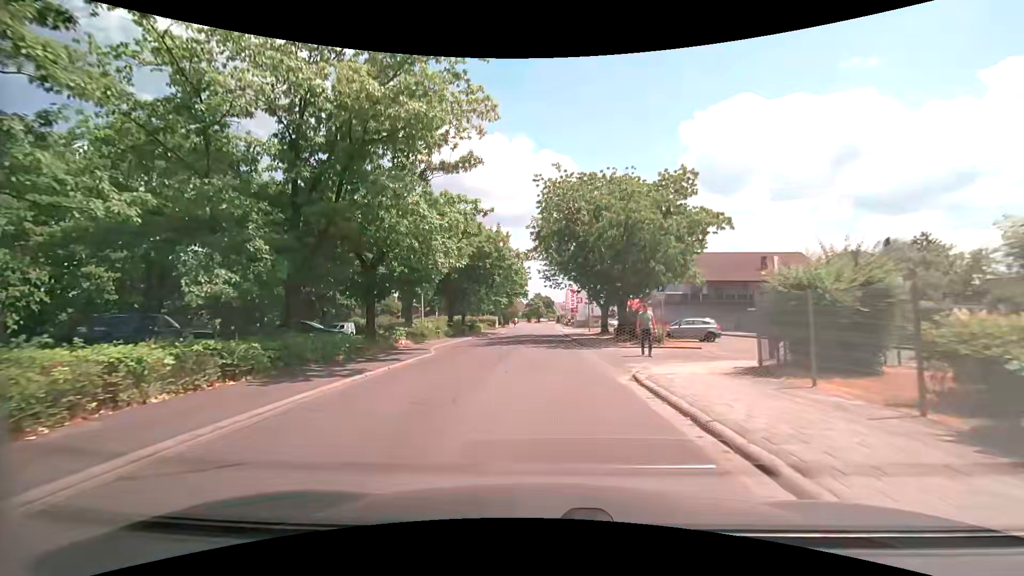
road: unclassified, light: Day
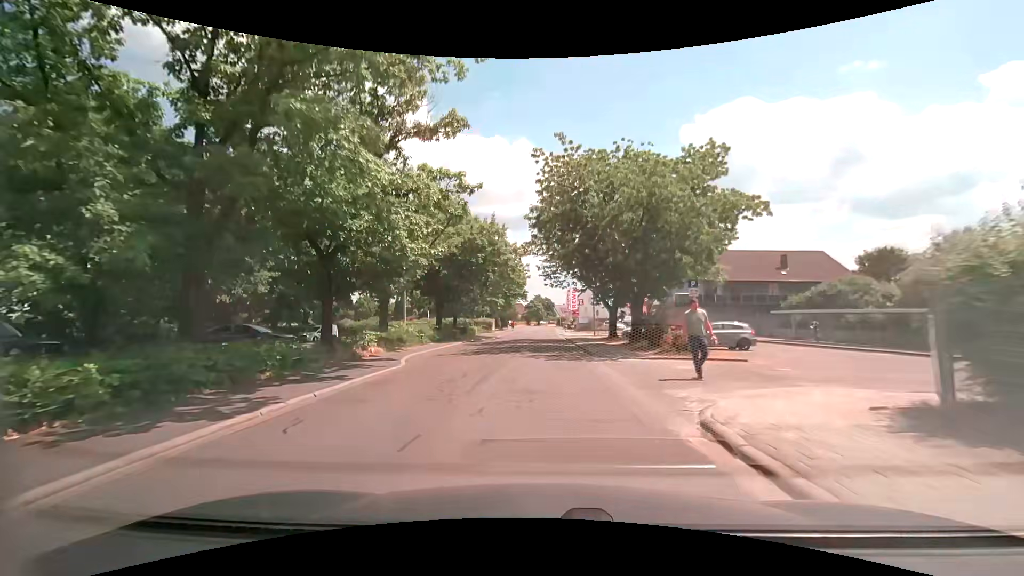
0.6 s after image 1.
(0.0, +5.0) m; +1°
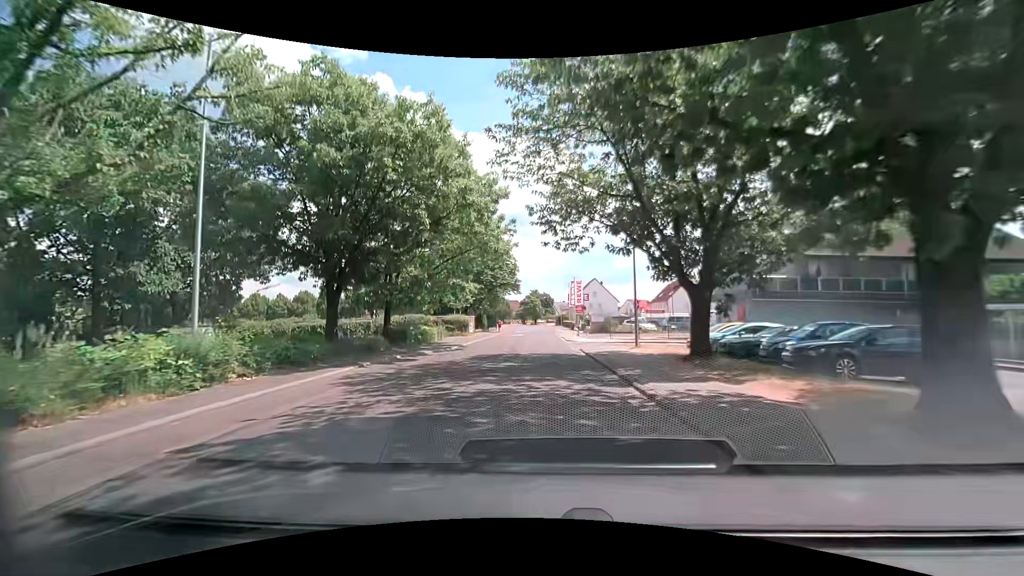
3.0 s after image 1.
(0.0, +20.8) m; 0°
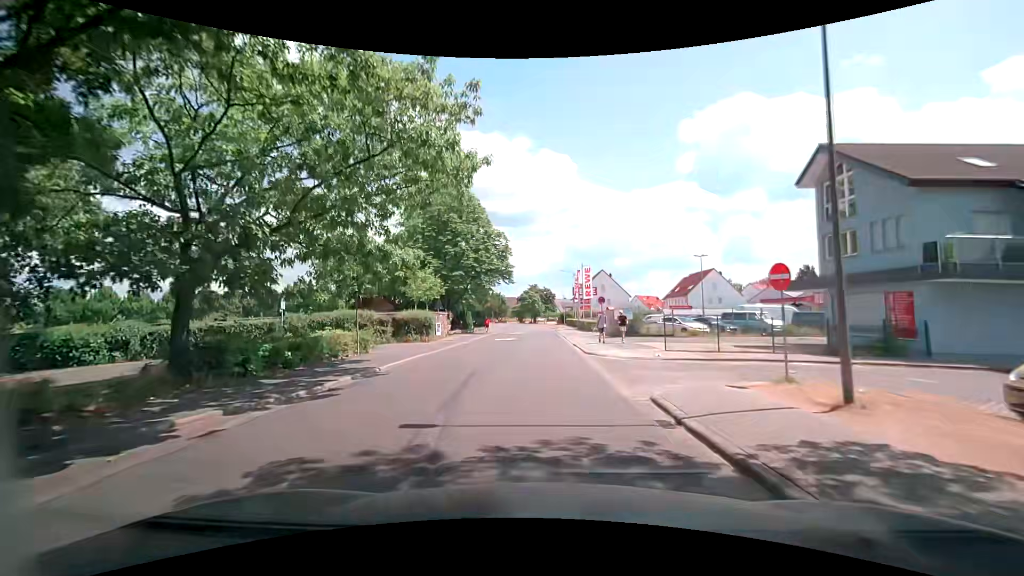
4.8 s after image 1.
(-0.2, +16.2) m; 0°
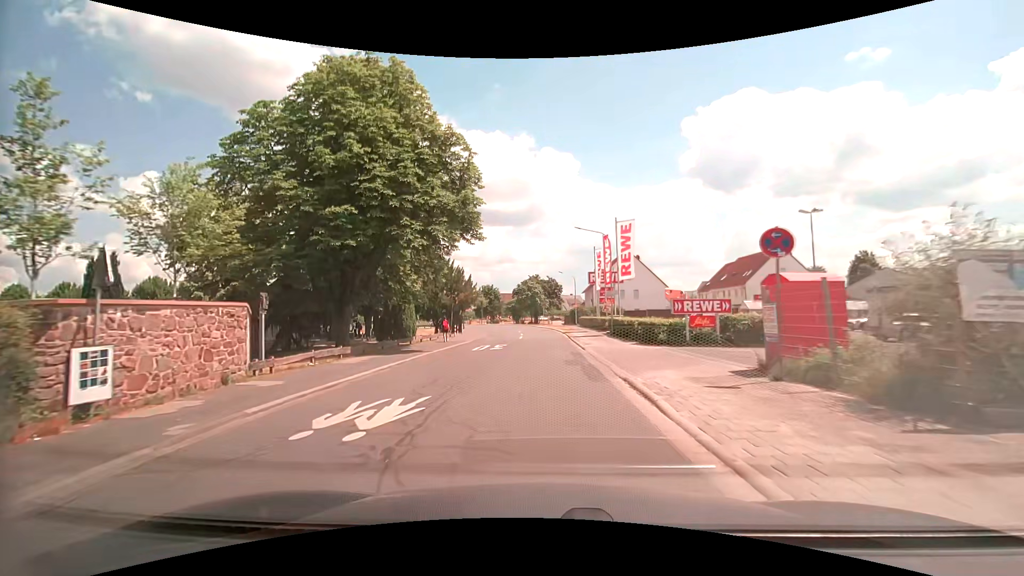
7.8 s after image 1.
(0.0, +27.9) m; -1°
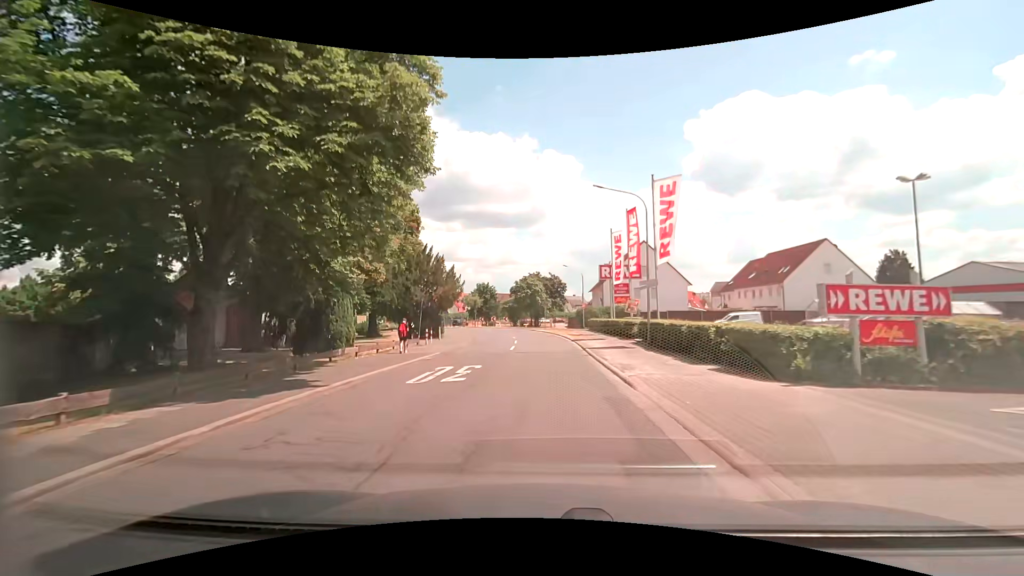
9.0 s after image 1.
(0.0, +11.2) m; 0°
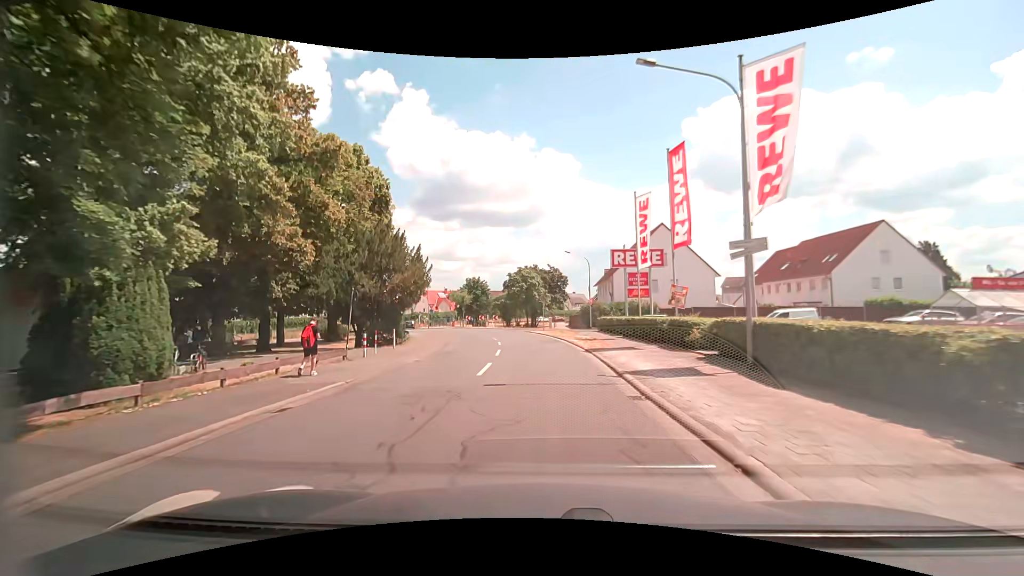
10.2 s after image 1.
(0.0, +11.0) m; 0°
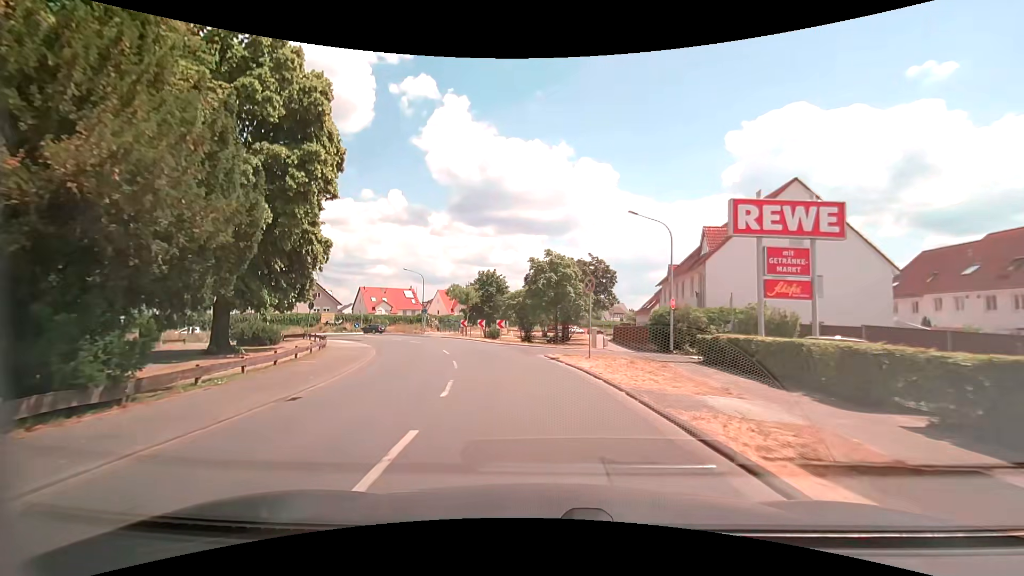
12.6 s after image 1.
(-0.2, +21.7) m; -3°
(0, +10) (-2, +20) (-5, +29) (-9, +39) (-14, +47) (-18, +57) (-19, +66) (-18, +76) (-13, +85) (-8, +93) m
